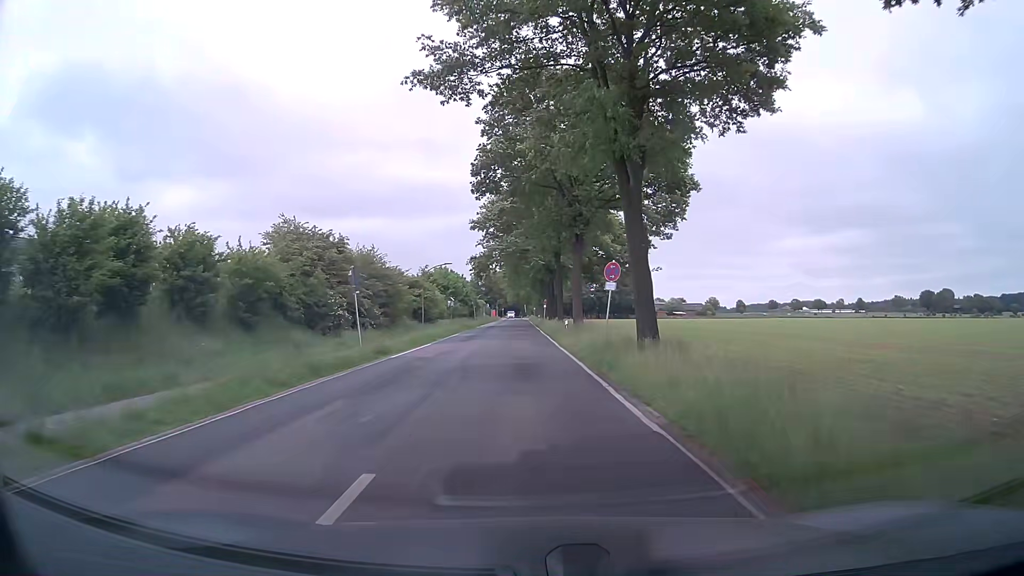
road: tertiary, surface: asphalt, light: Day
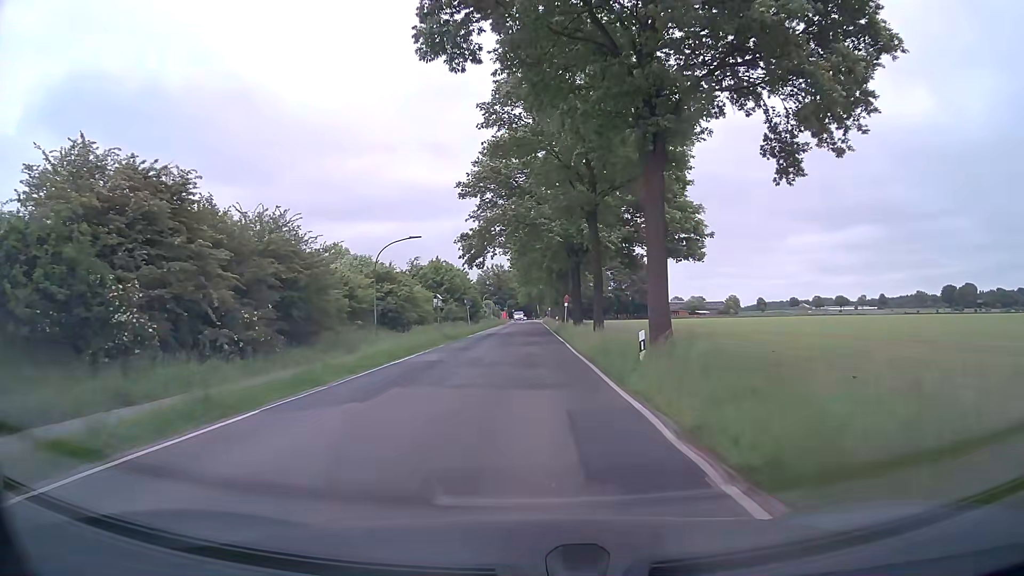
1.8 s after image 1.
(-0.3, +21.6) m; -2°
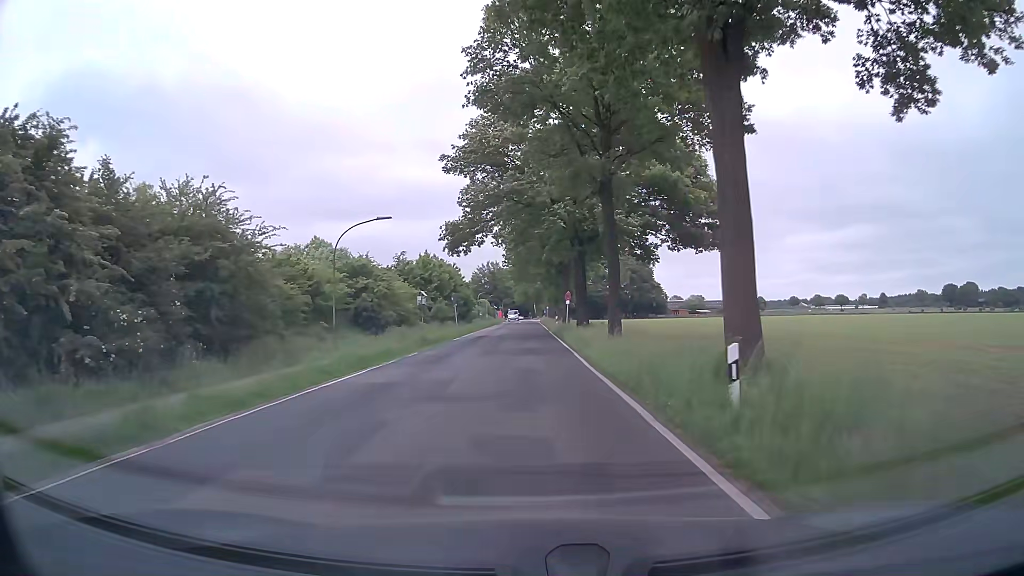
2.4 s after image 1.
(+0.1, +7.1) m; 0°
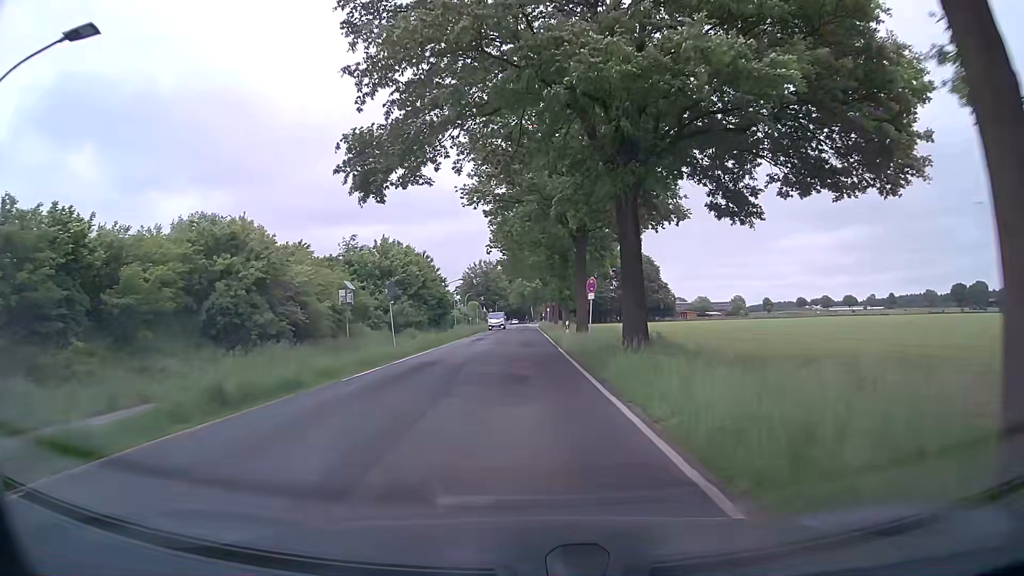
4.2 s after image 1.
(+0.2, +21.4) m; +1°
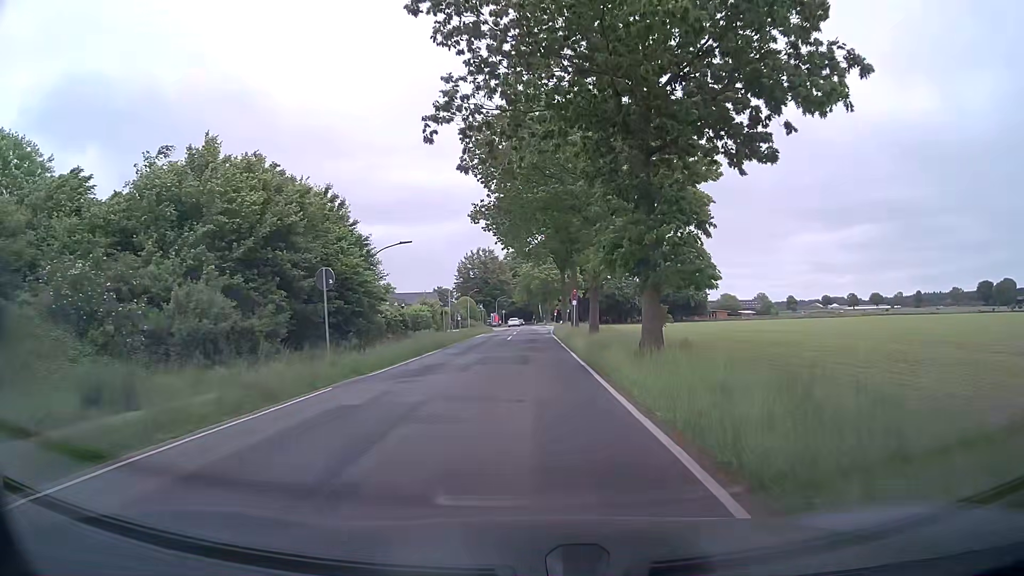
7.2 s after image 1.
(-0.5, +35.6) m; -1°
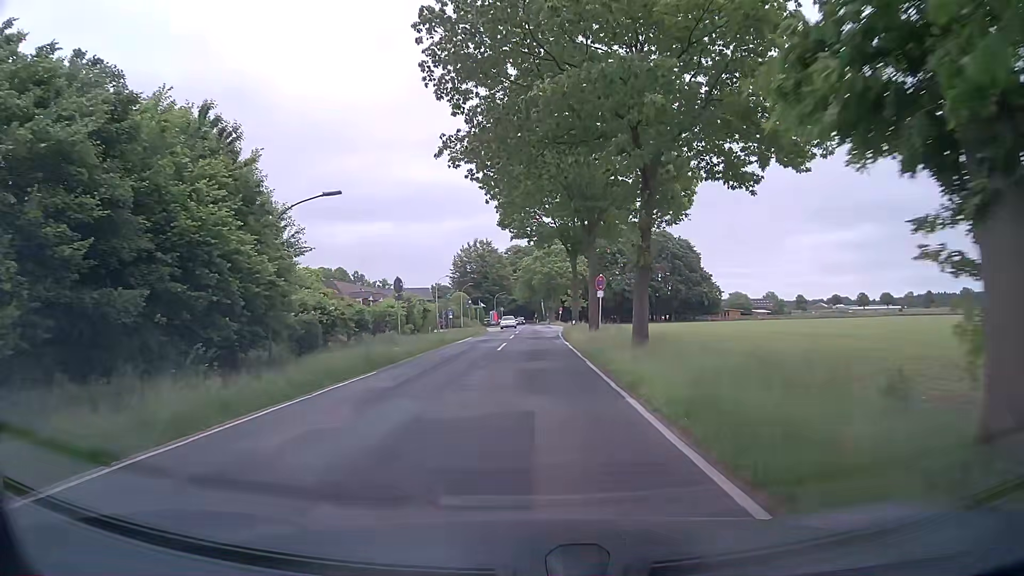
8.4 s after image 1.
(0.0, +14.2) m; 0°
